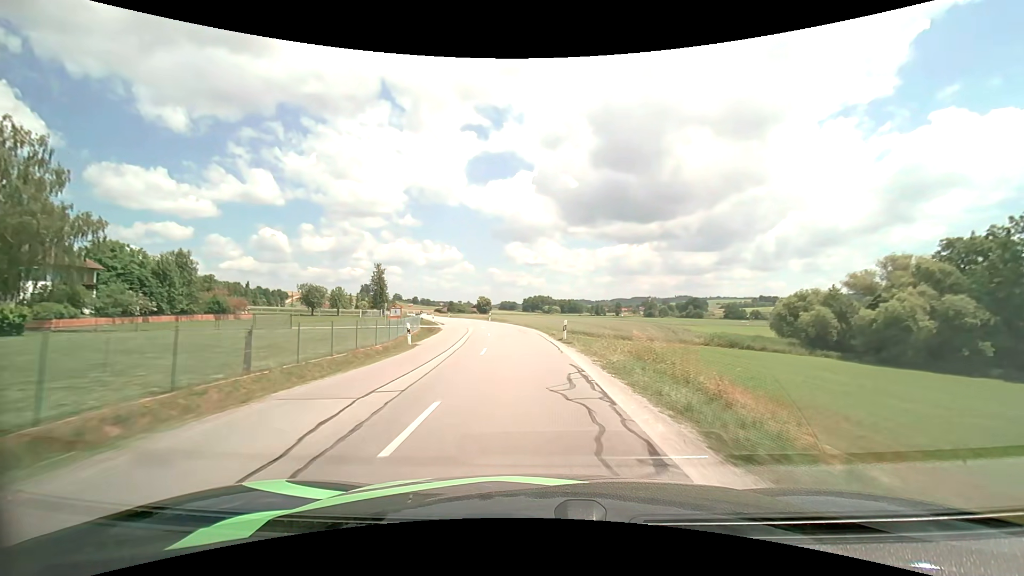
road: secondary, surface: asphalt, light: Day
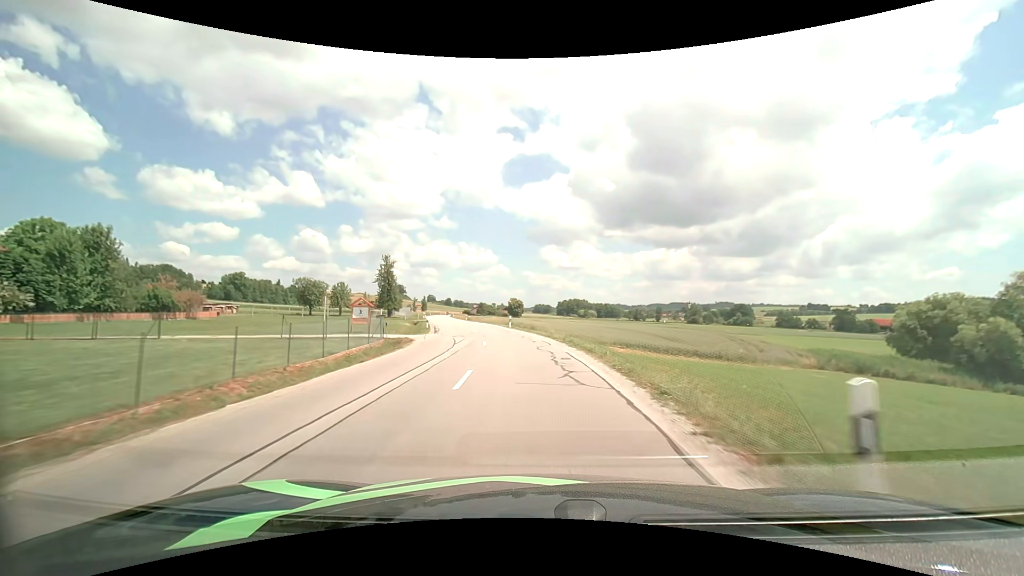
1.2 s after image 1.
(-0.6, +19.2) m; -4°
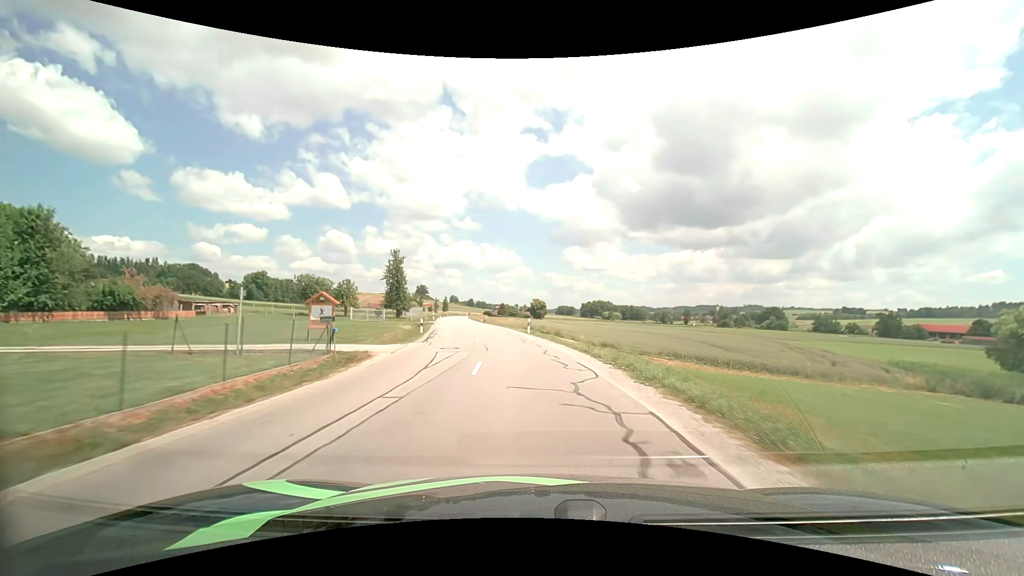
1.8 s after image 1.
(-0.2, +9.7) m; -3°
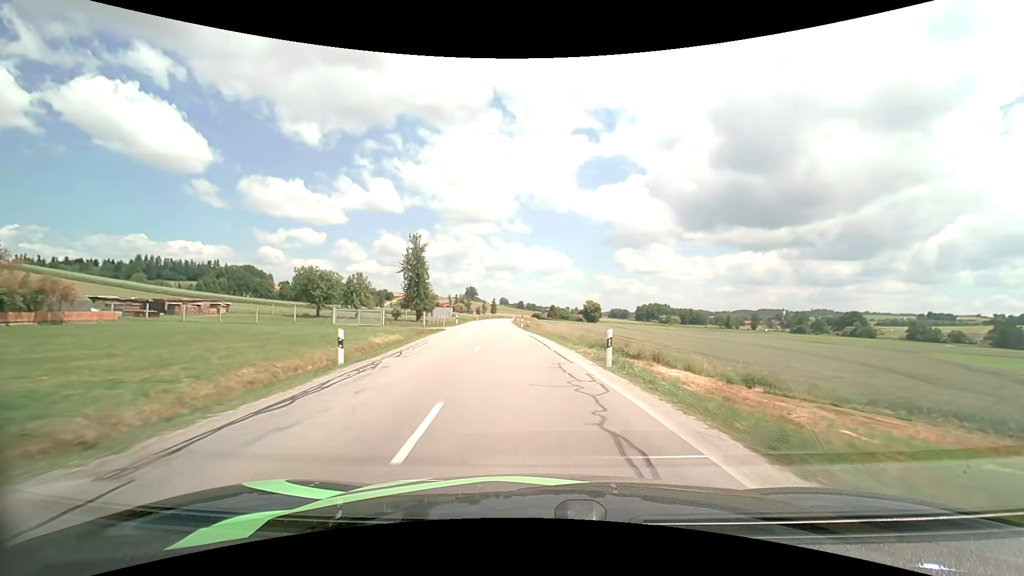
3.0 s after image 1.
(-1.0, +19.6) m; -6°
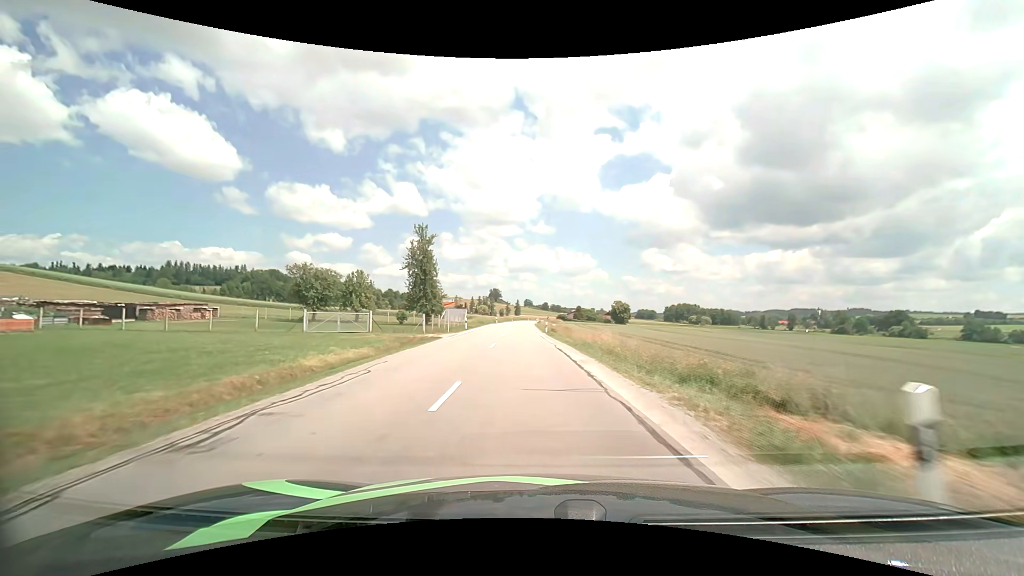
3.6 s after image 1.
(-0.2, +10.0) m; -3°
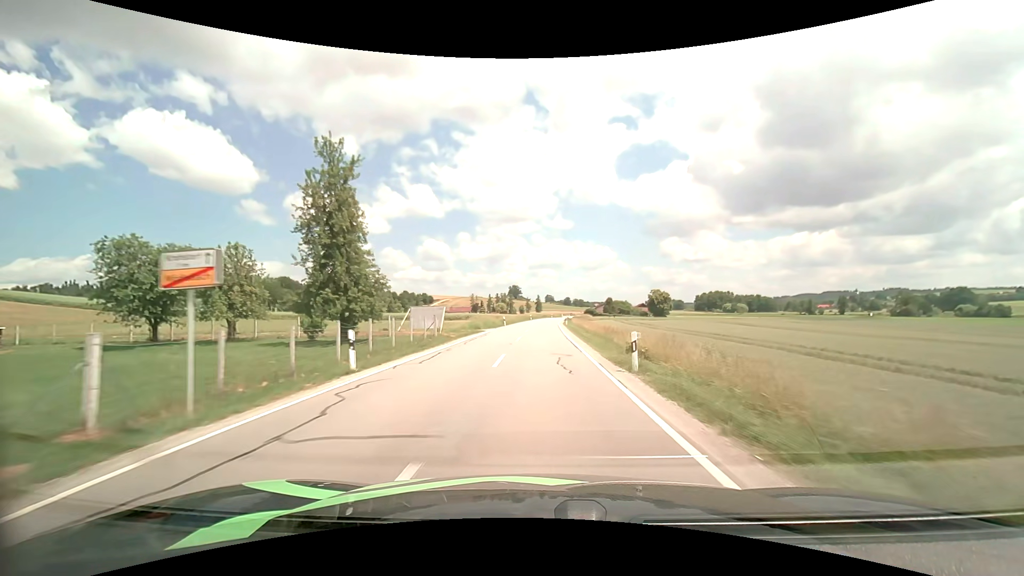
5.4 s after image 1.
(-1.0, +30.7) m; -2°
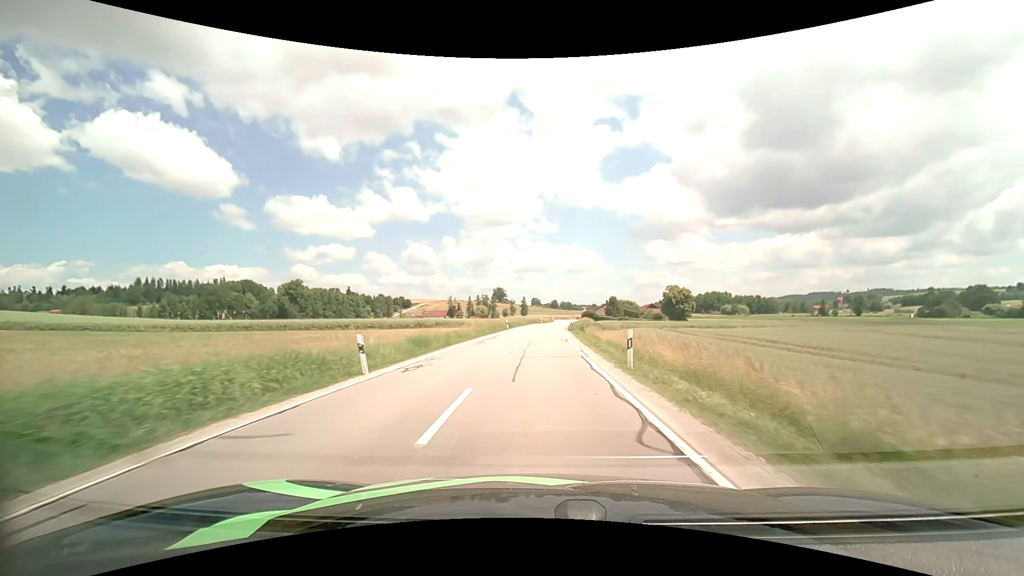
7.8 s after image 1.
(+0.3, +43.0) m; +1°
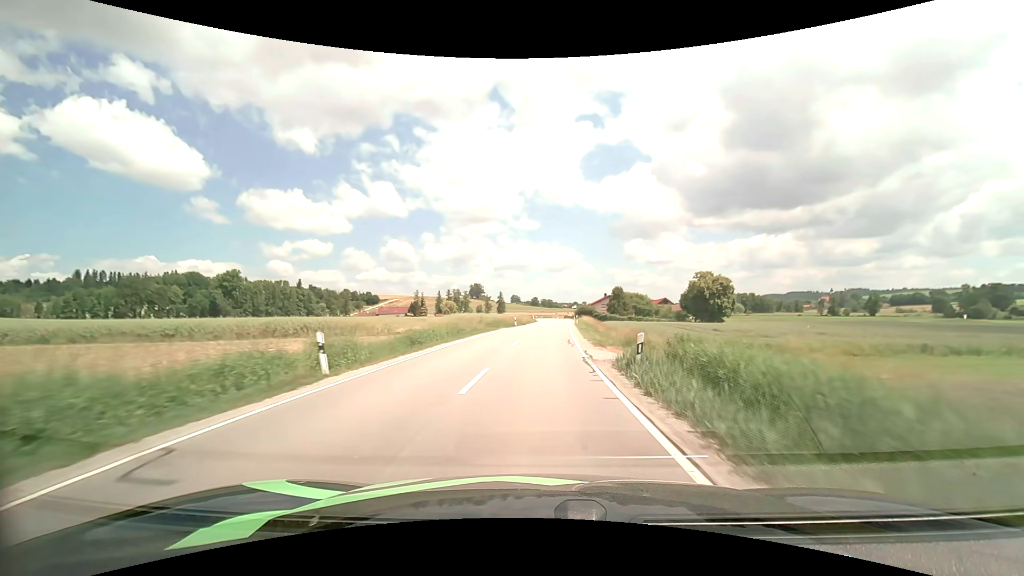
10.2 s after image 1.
(+0.9, +44.9) m; +2°
(0, +10) (0, +20) (+1, +30) (+1, +40) (+2, +50) (+2, +60) (+3, +70) (+3, +80) (+4, +90) (+4, +100) m
